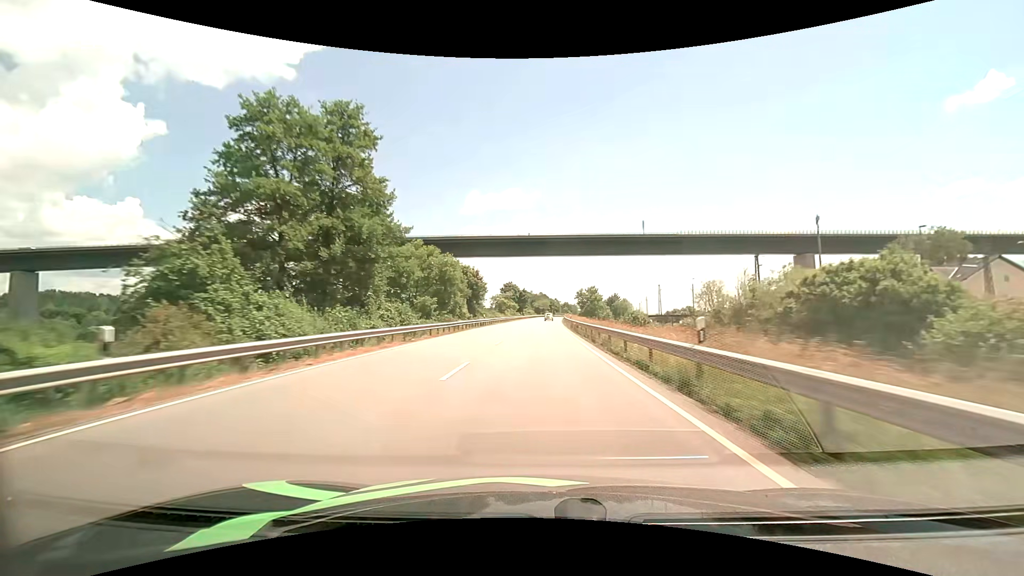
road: primary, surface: asphalt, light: Day
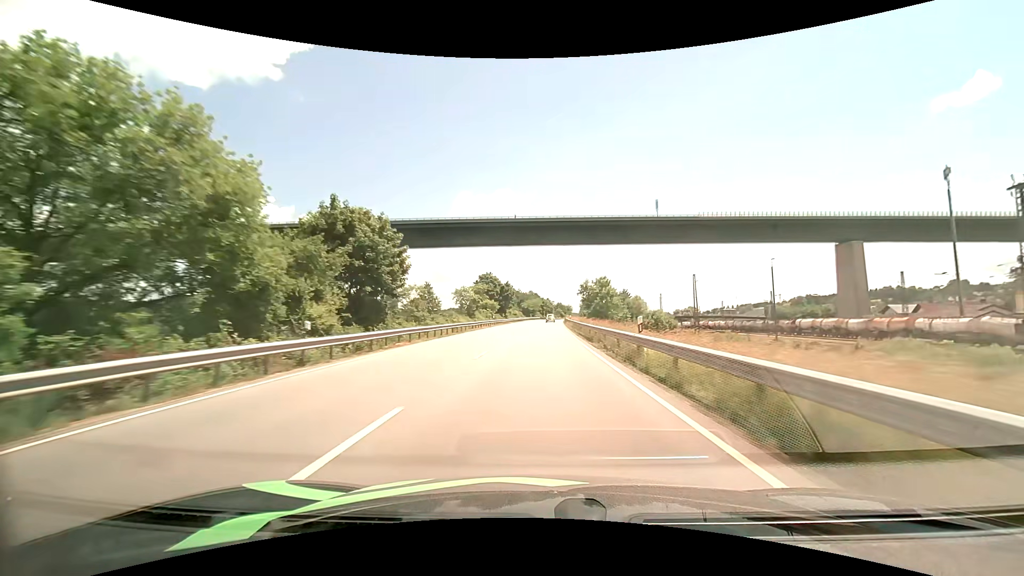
(+0.5, +42.9) m; +1°
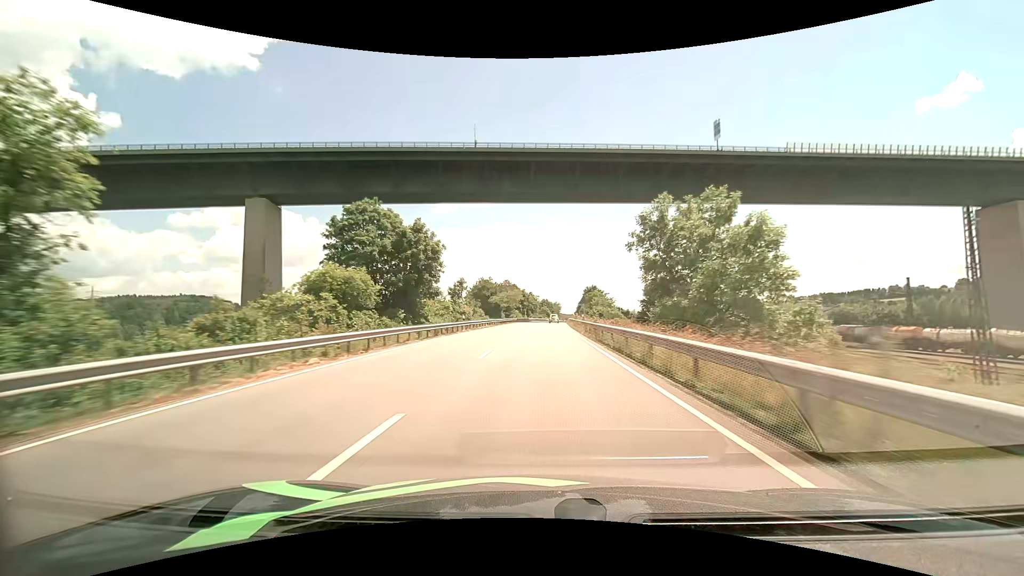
(+1.2, +73.1) m; +2°
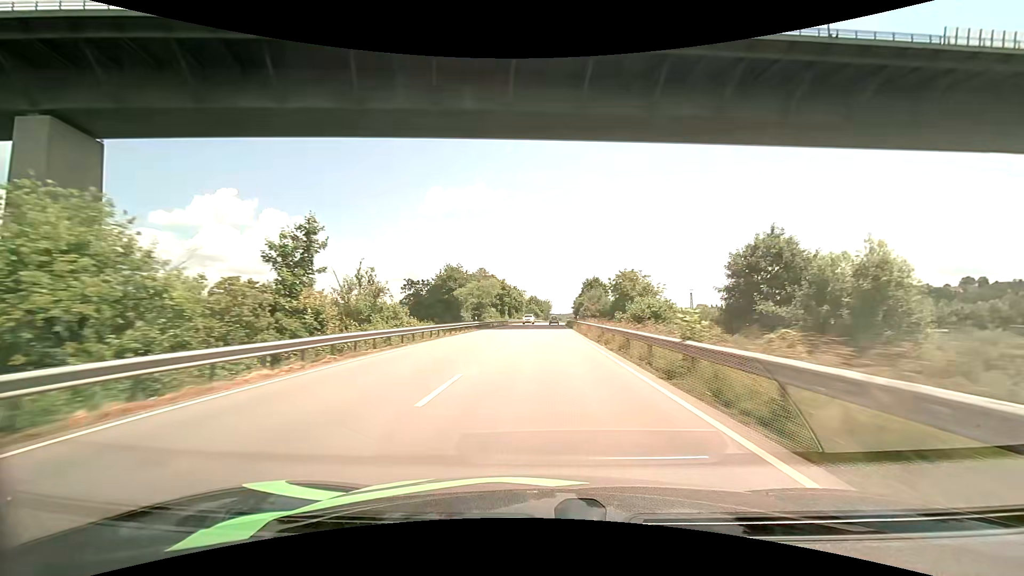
(+0.6, +43.5) m; +1°
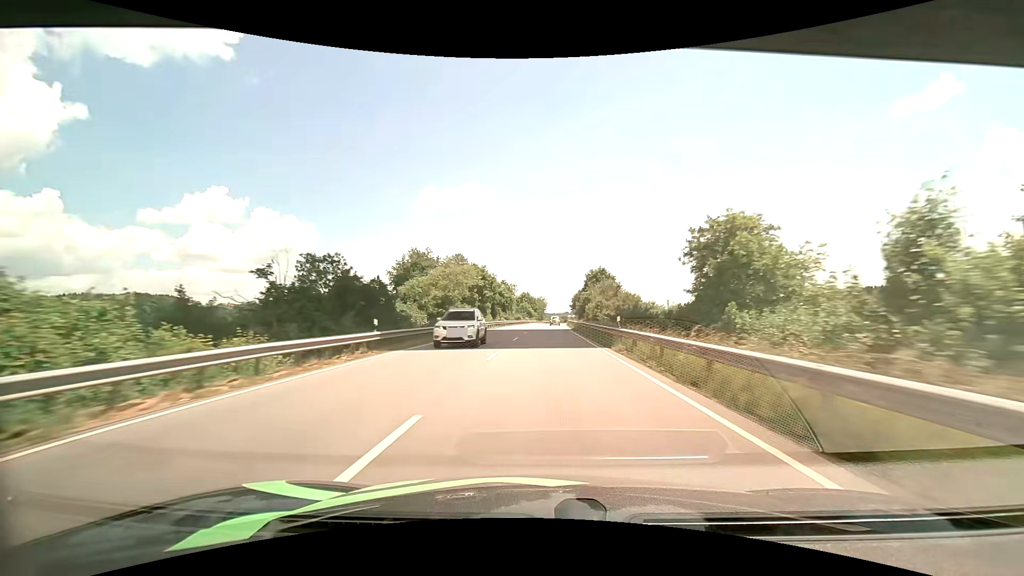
(+0.1, +28.7) m; +1°
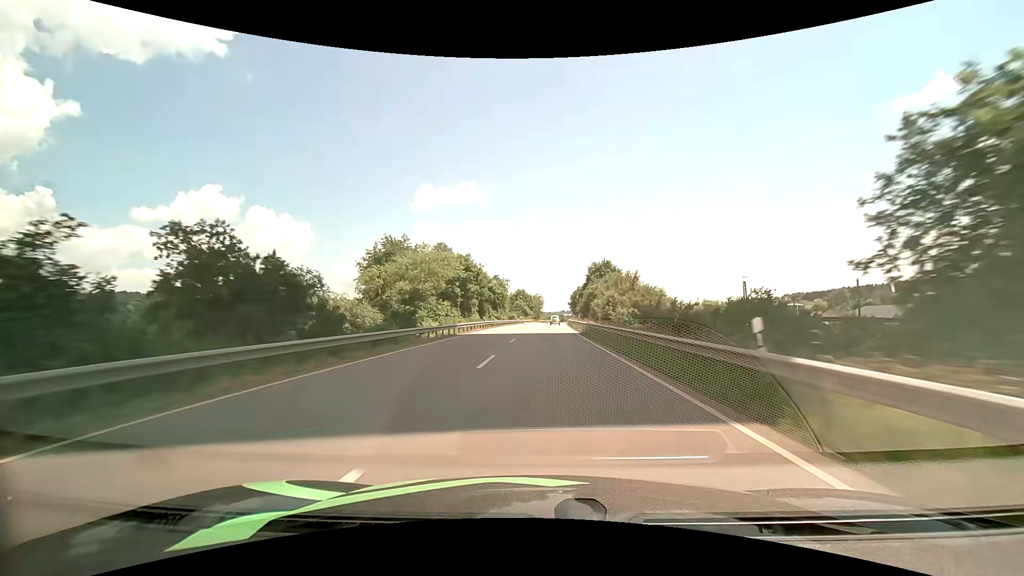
(0.0, +14.3) m; 0°
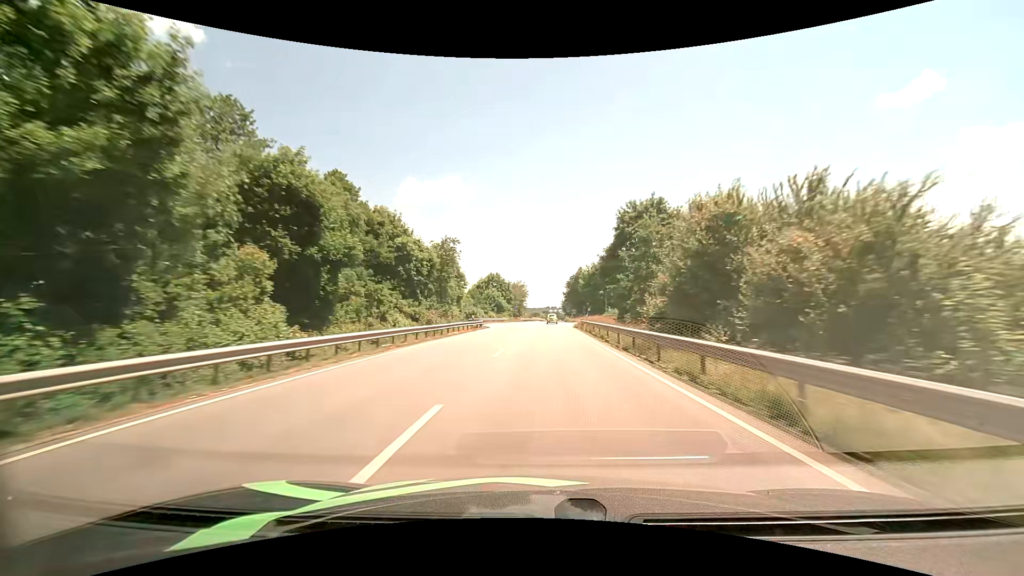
(+0.8, +57.3) m; +2°
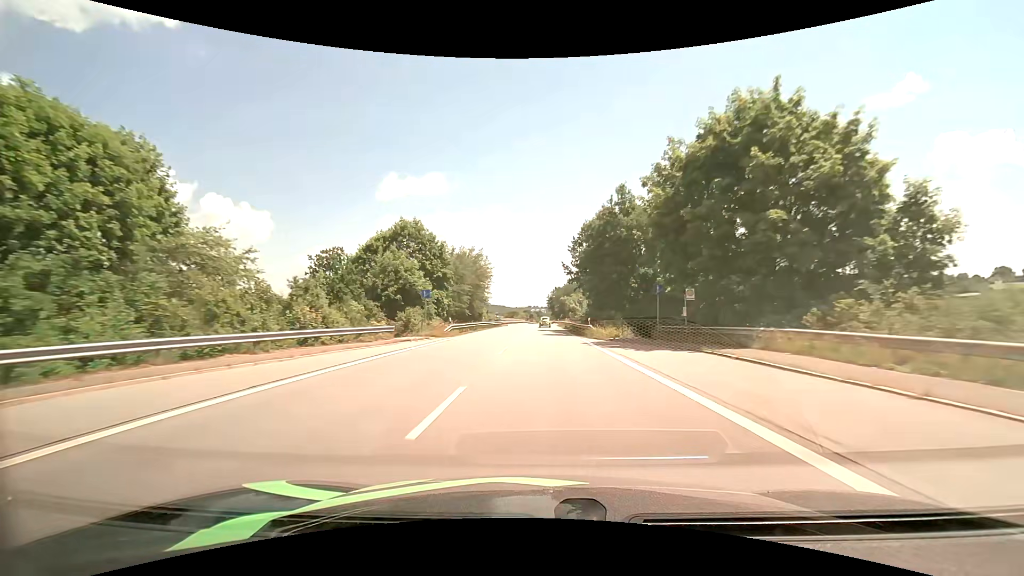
(+1.2, +70.0) m; +2°
(0, +10) (0, +20) (0, +30) (0, +40) (0, +50) (+1, +60) (+1, +70) (+1, +80) (+1, +90) (+1, +100) m
